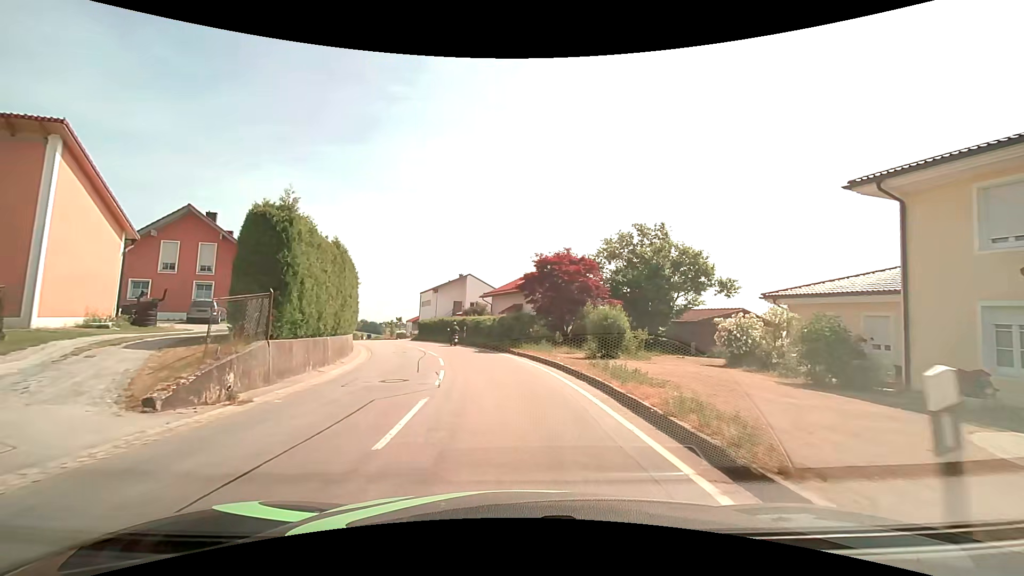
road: tertiary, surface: asphalt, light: Day
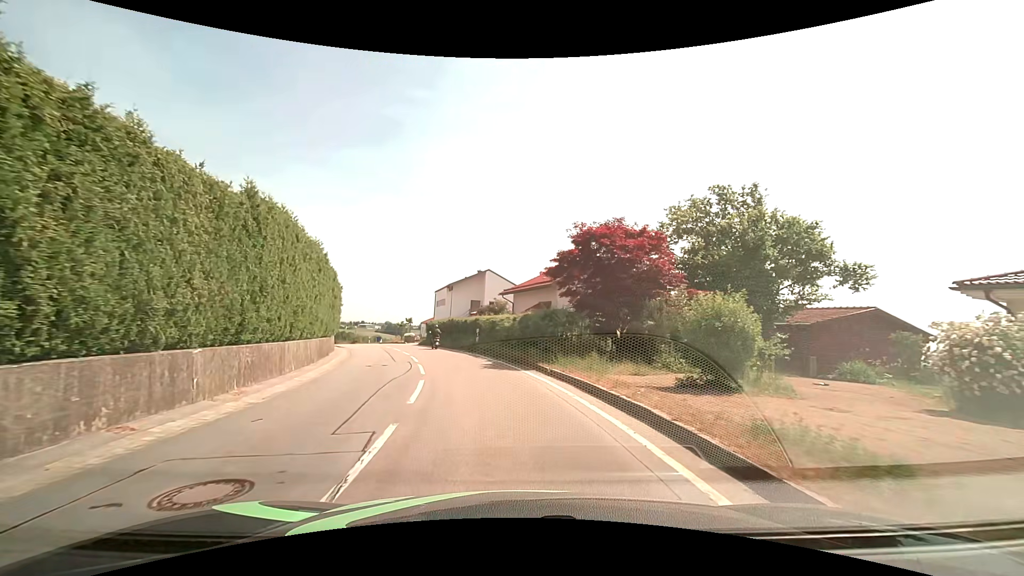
(-0.2, +8.7) m; -3°
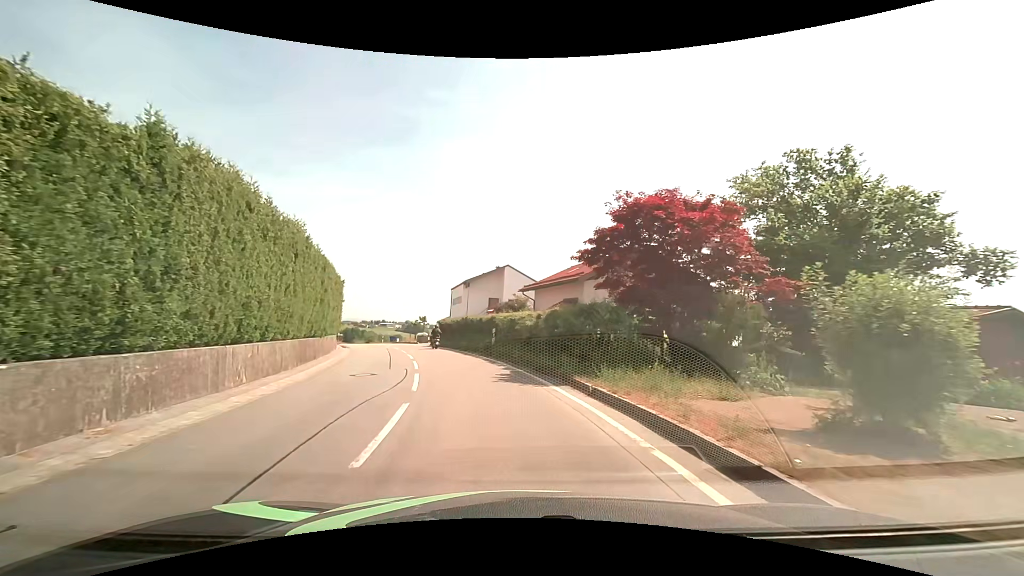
(-0.1, +4.2) m; -3°
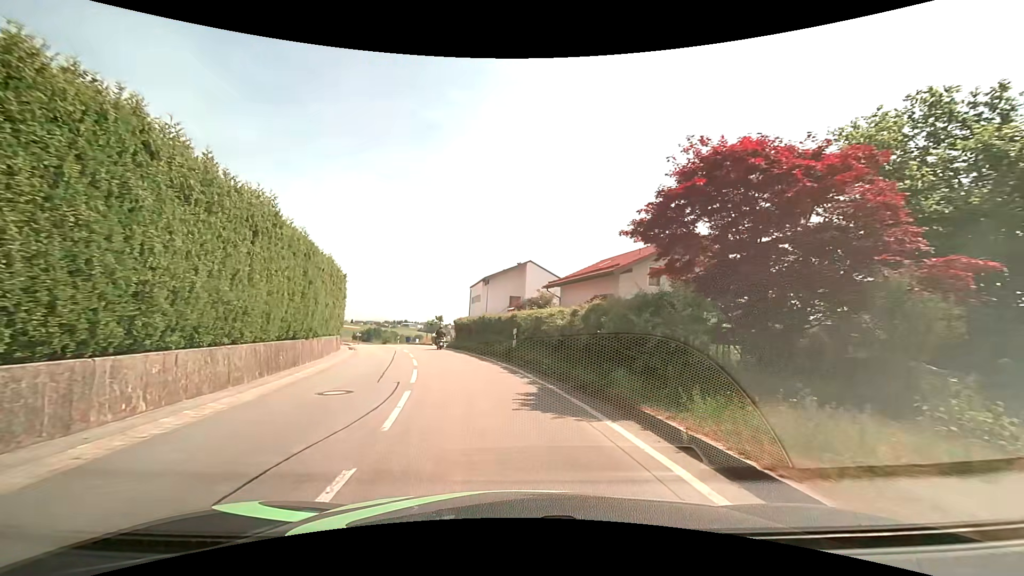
(-0.1, +4.2) m; -3°
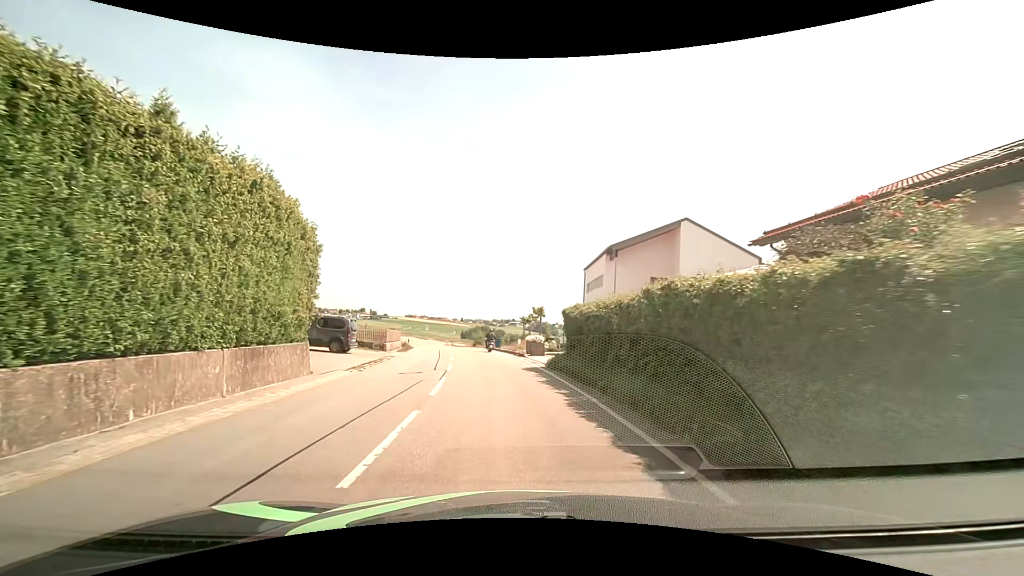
(-2.0, +20.1) m; -12°
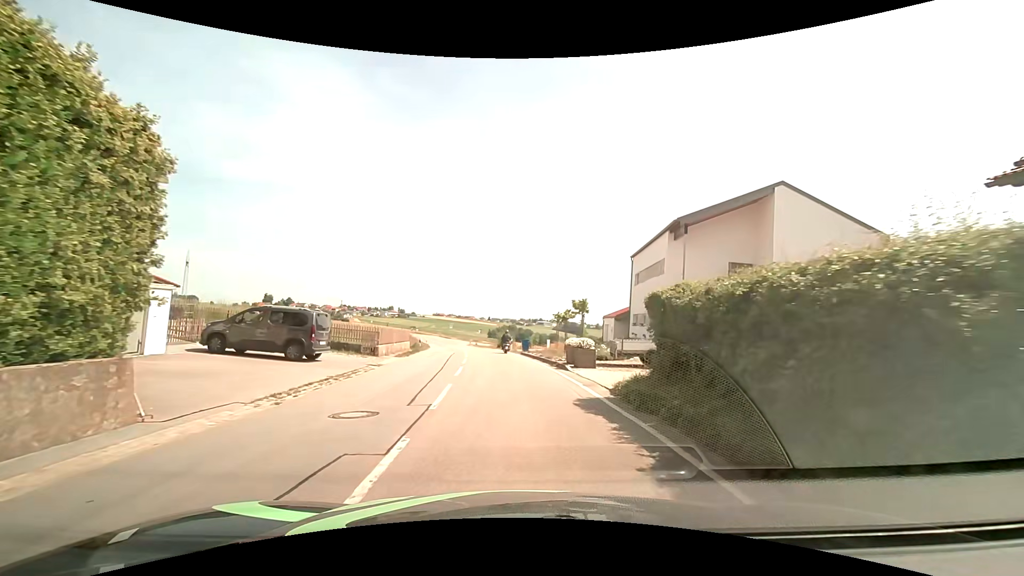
(-0.2, +8.1) m; -4°
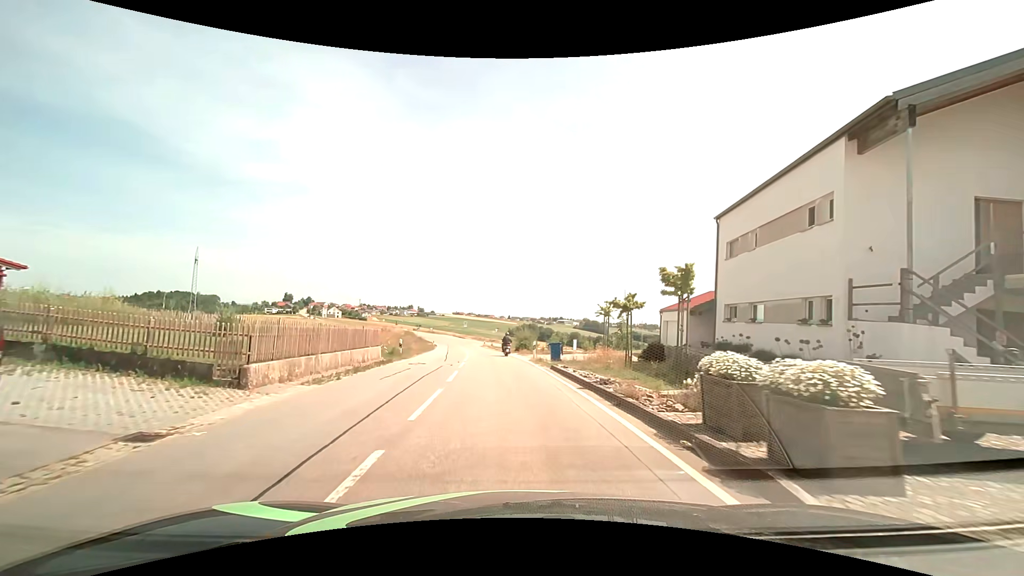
(-0.1, +13.3) m; -2°
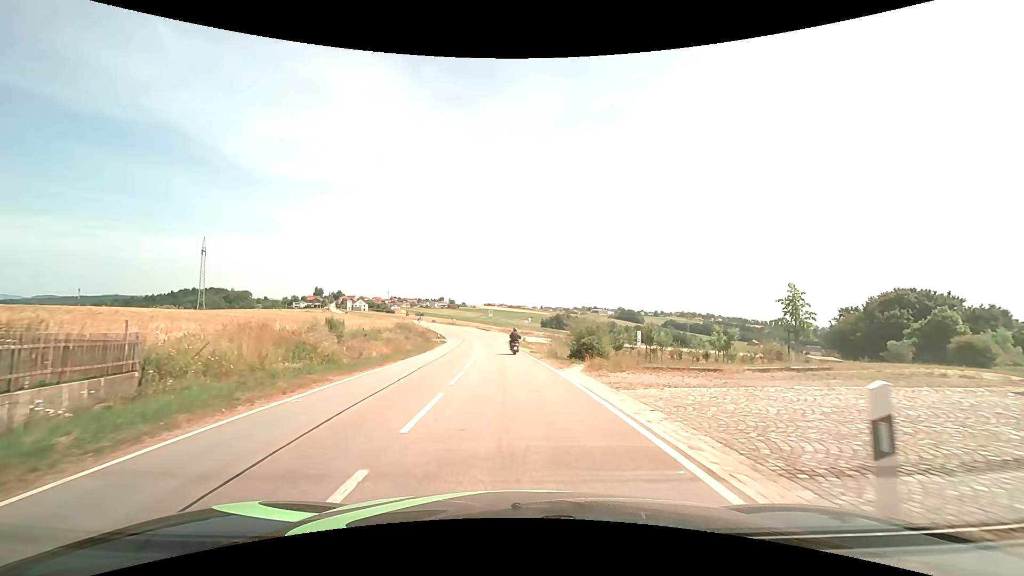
(-1.0, +24.7) m; -4°
(0, +10) (0, +20) (-1, +30) (-1, +40) (-2, +50) (-3, +60) (-4, +70) (-6, +80) (-8, +89) (-11, +99) m
